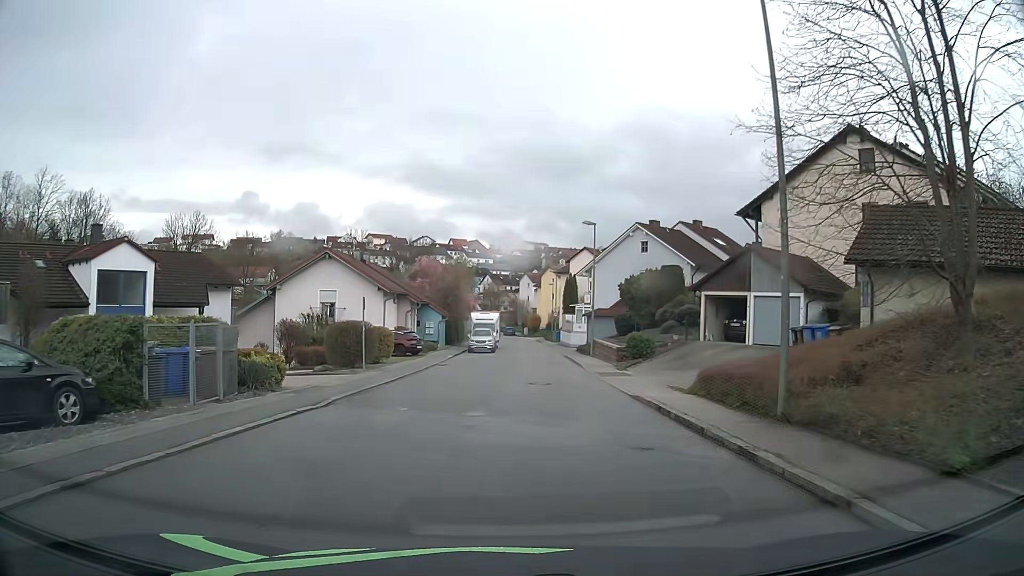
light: Day
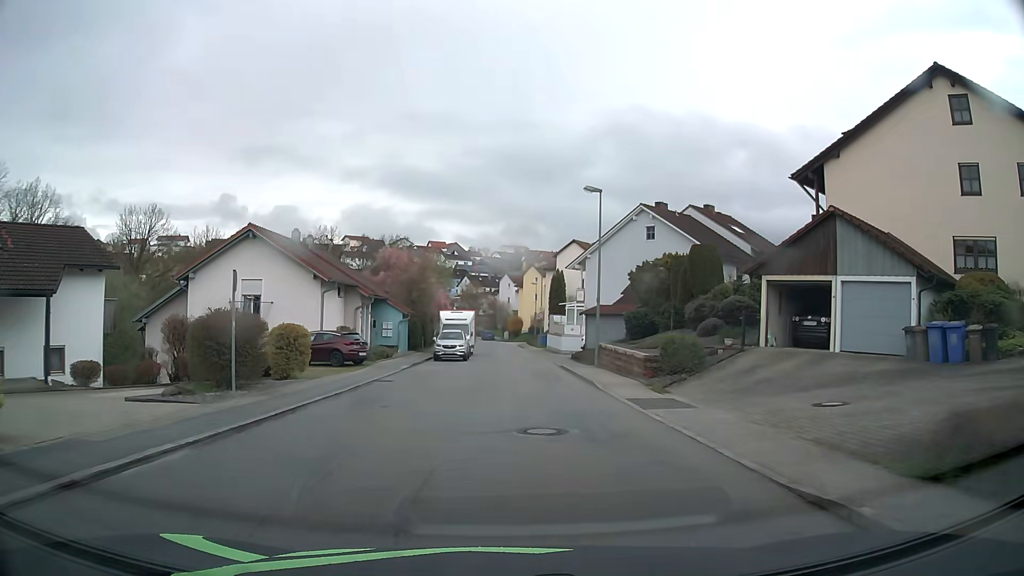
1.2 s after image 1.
(+0.2, +10.2) m; +2°
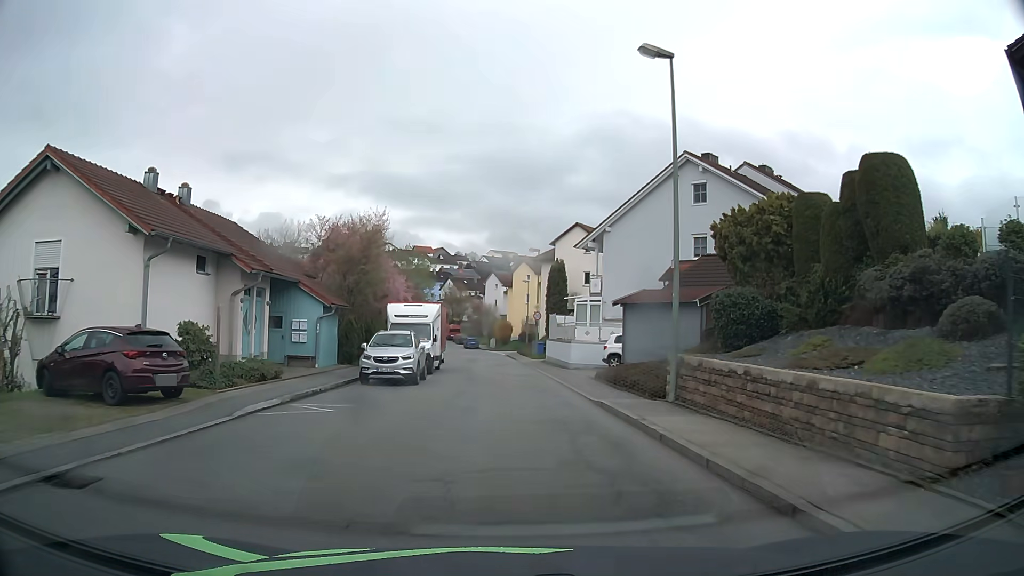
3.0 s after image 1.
(+0.3, +15.5) m; +1°
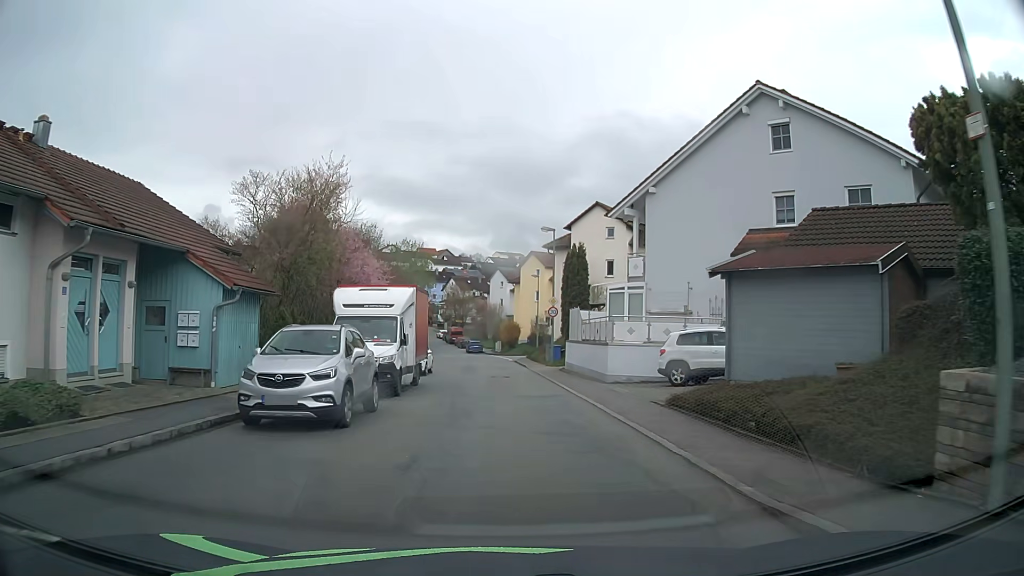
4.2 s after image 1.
(0.0, +10.0) m; 0°
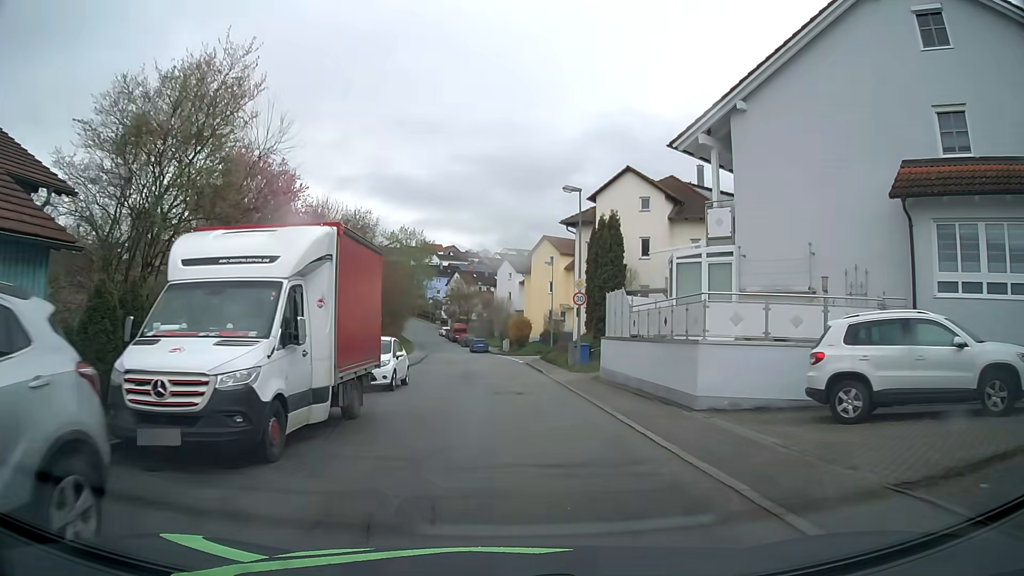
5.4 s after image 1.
(-0.1, +10.0) m; -1°
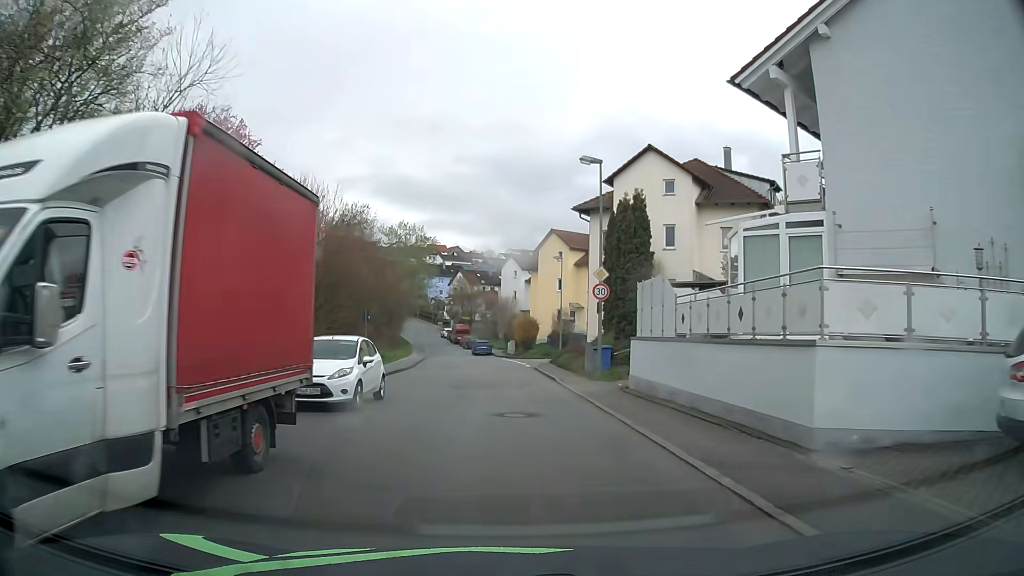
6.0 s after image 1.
(0.0, +5.0) m; 0°
